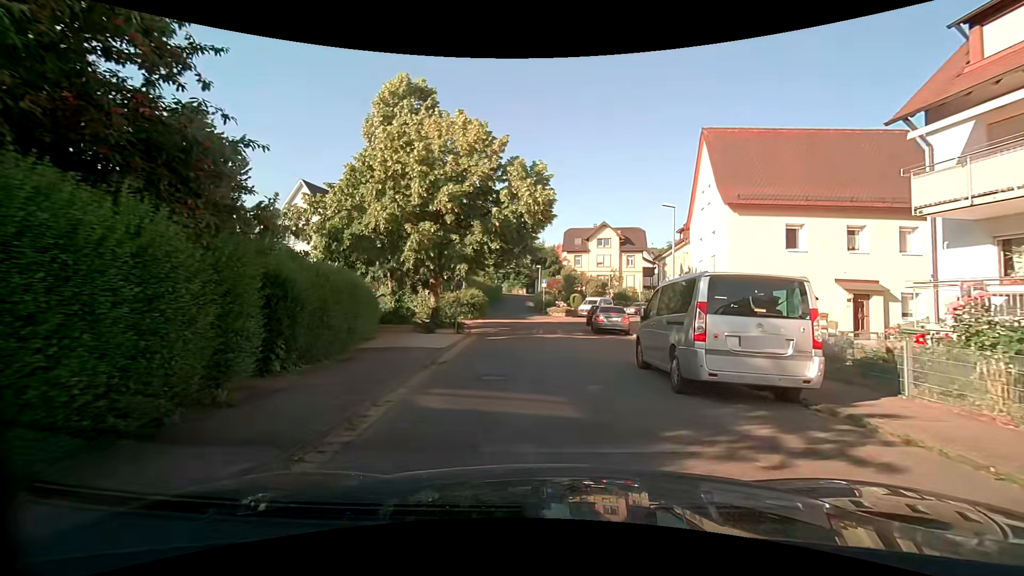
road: residential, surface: asphalt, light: Day
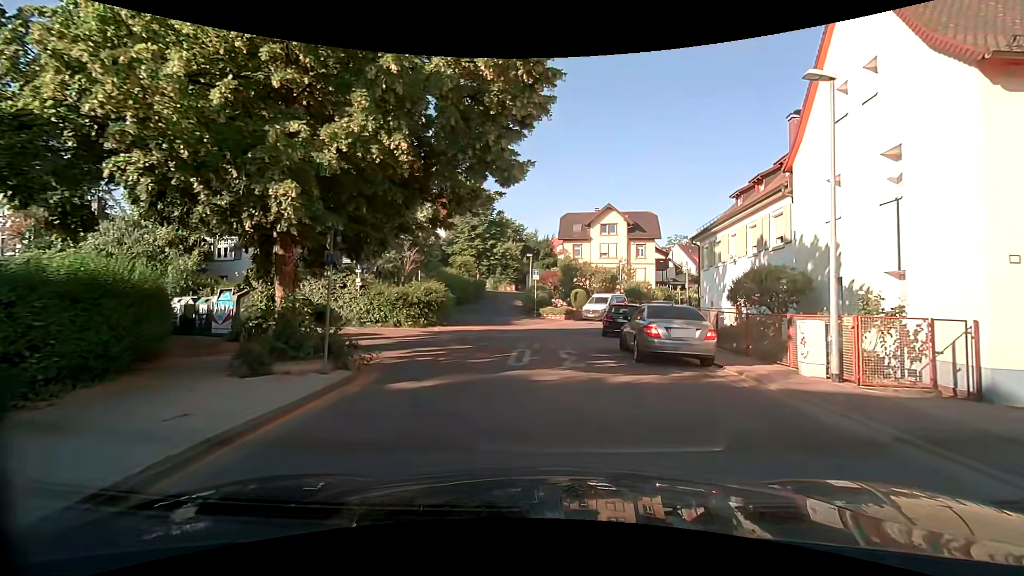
(+0.1, +12.8) m; +3°
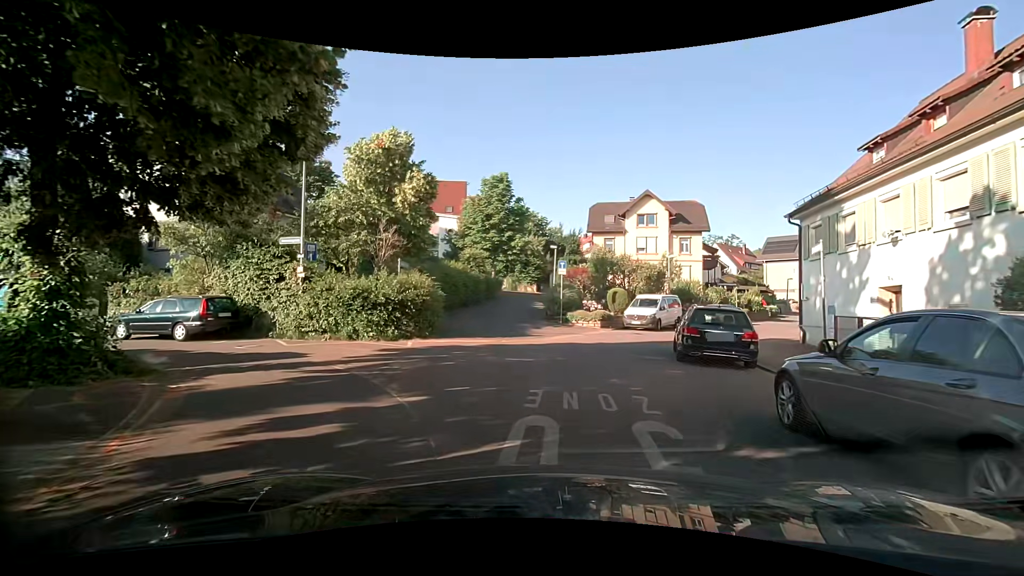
(-0.5, +8.4) m; -5°
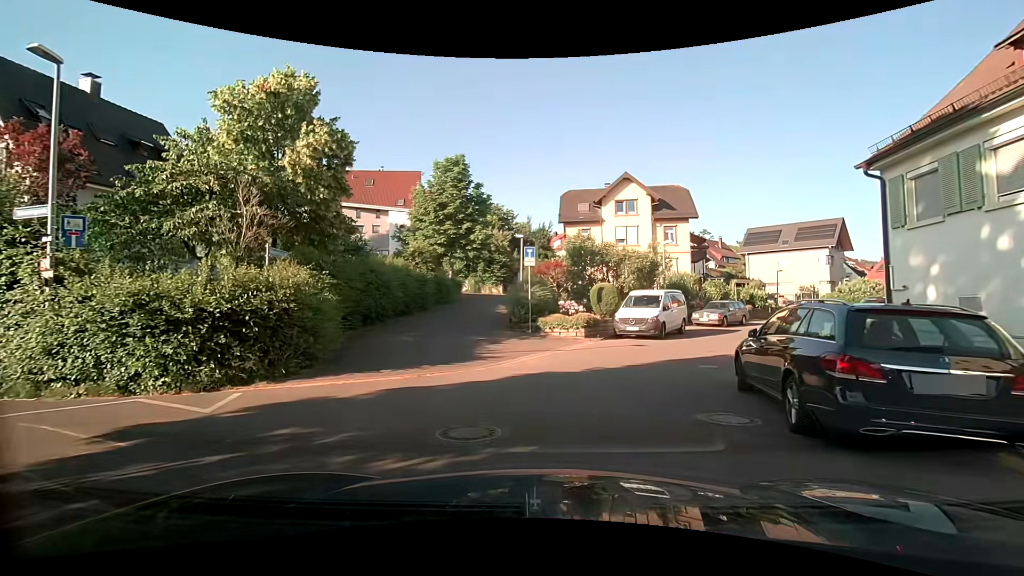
(+0.2, +7.5) m; +2°
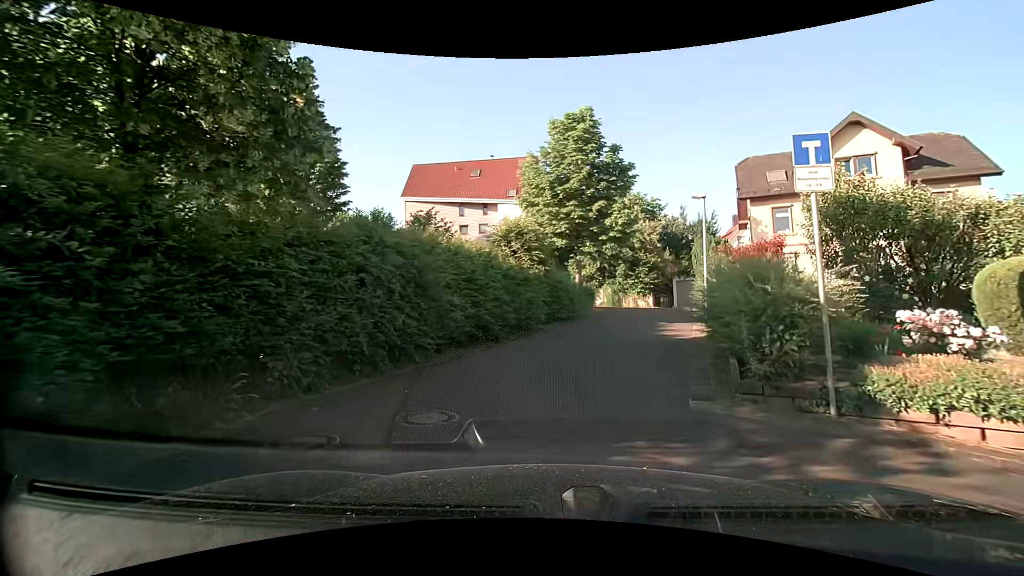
(-1.4, +13.3) m; -11°
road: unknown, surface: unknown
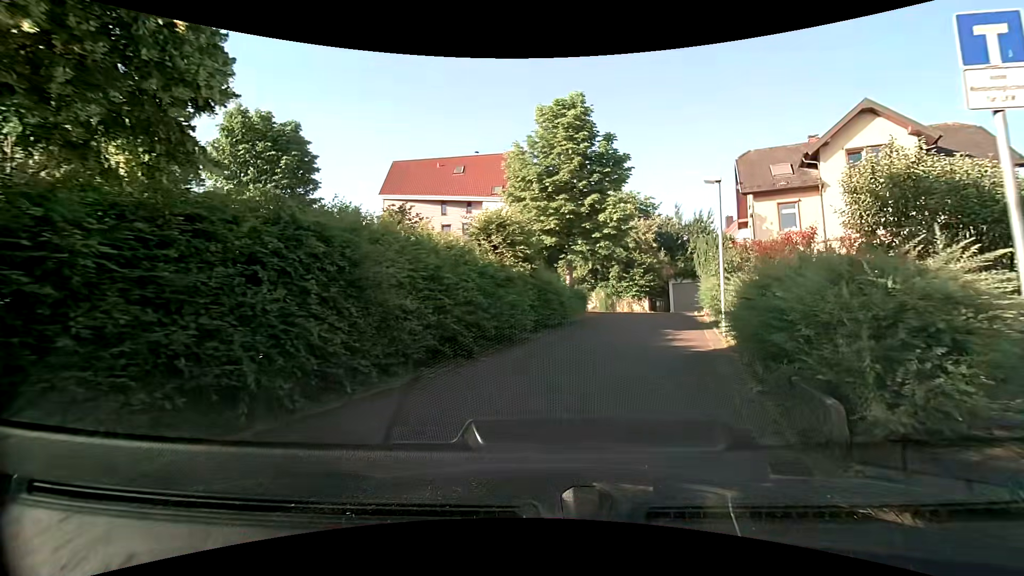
(-0.1, +2.7) m; 0°
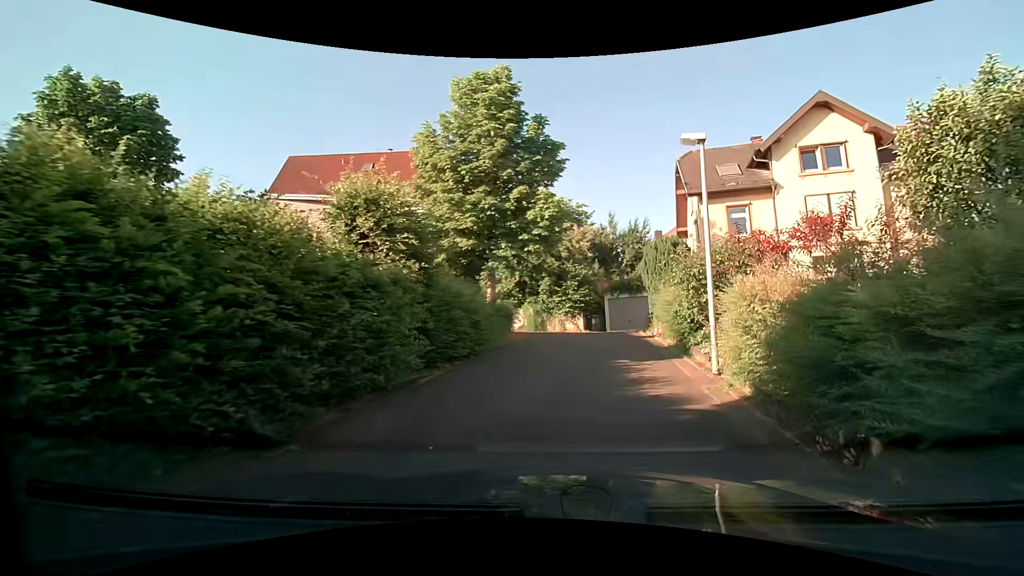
(+0.3, +5.4) m; +6°
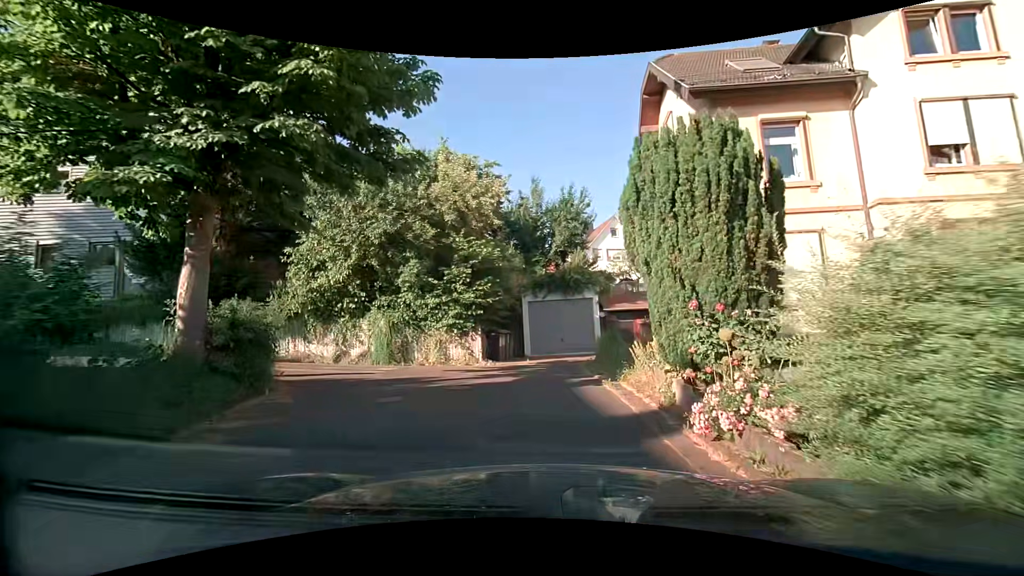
(+1.7, +13.8) m; +10°
